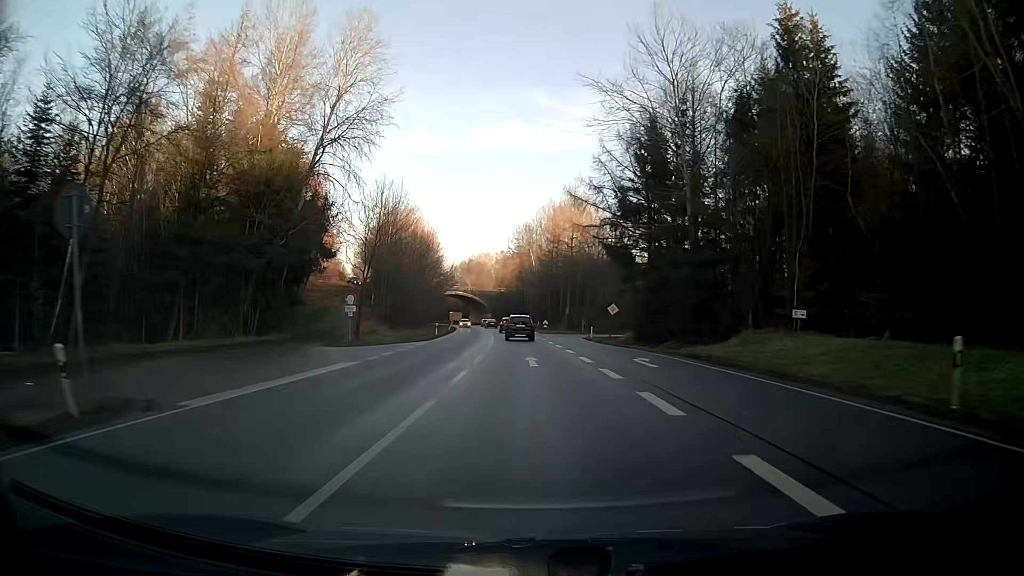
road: primary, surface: asphalt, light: Day
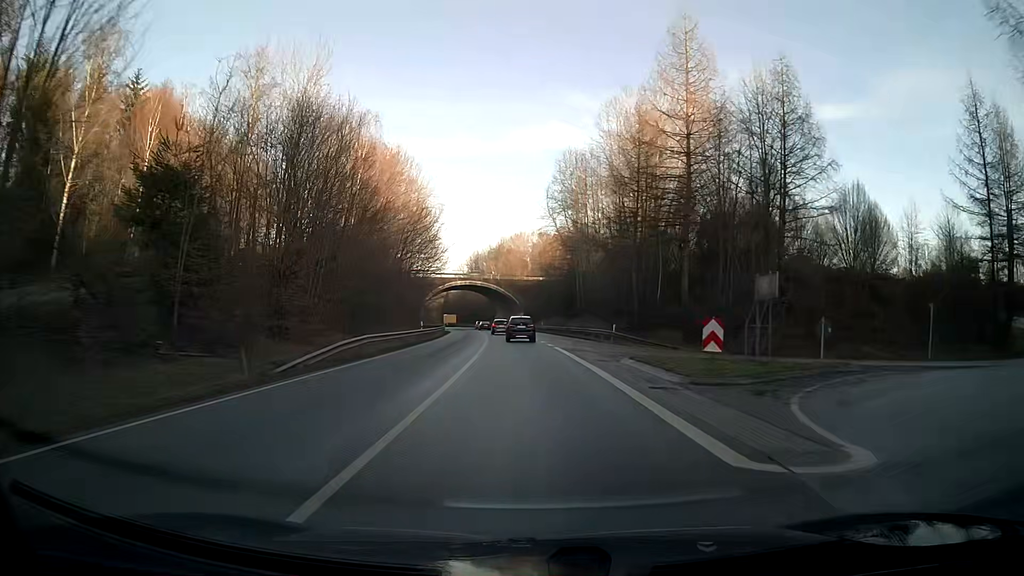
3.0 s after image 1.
(-1.7, +57.3) m; -4°
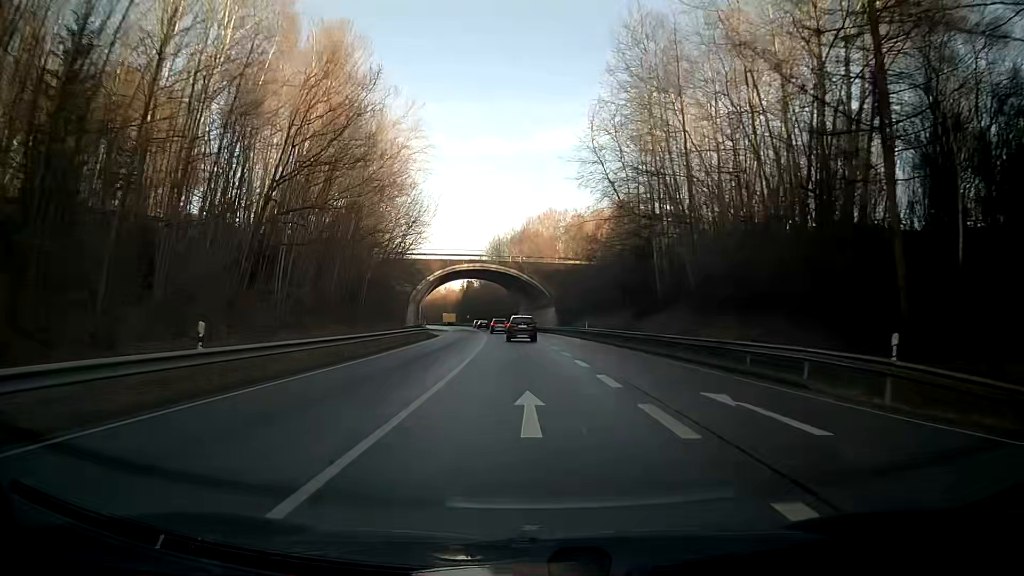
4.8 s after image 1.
(-0.8, +34.8) m; -3°
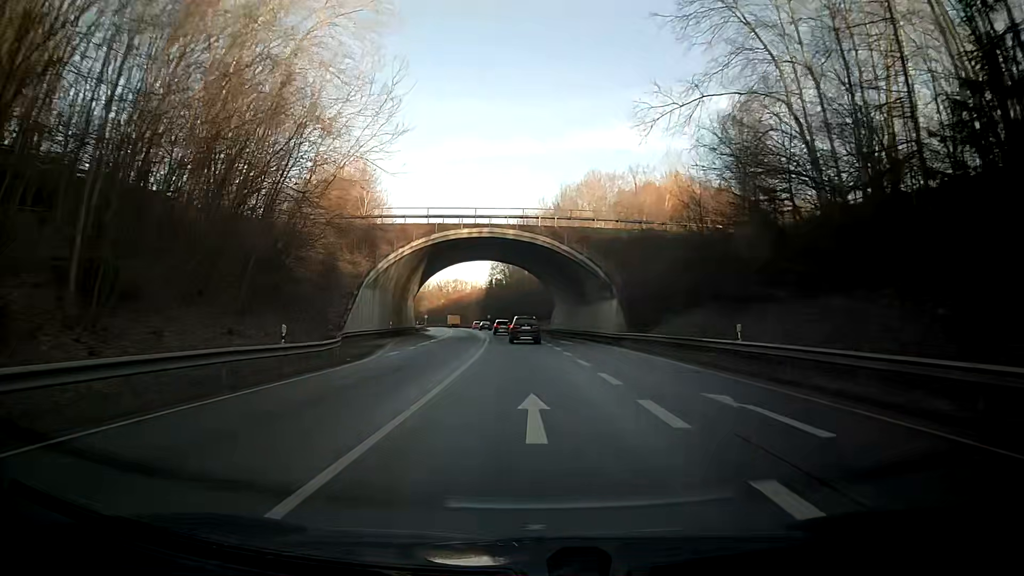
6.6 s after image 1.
(-0.9, +35.3) m; -3°
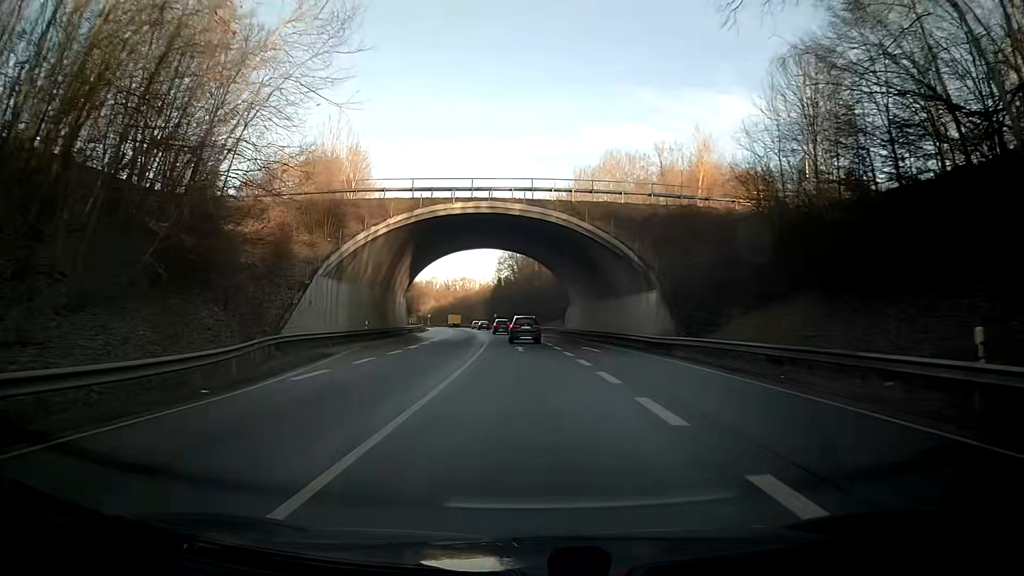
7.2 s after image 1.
(-0.1, +11.9) m; -1°
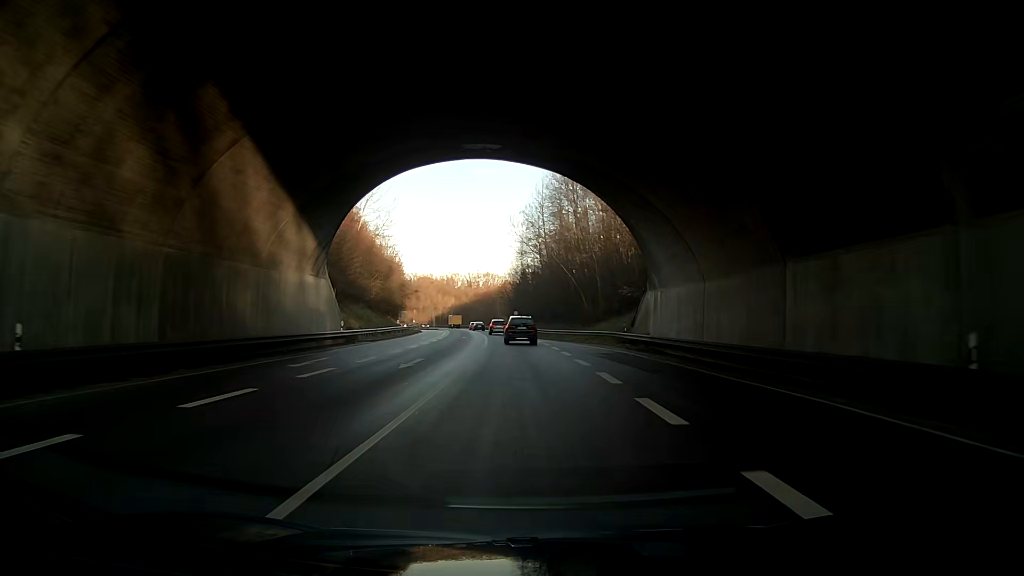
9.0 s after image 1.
(-0.5, +35.8) m; -2°
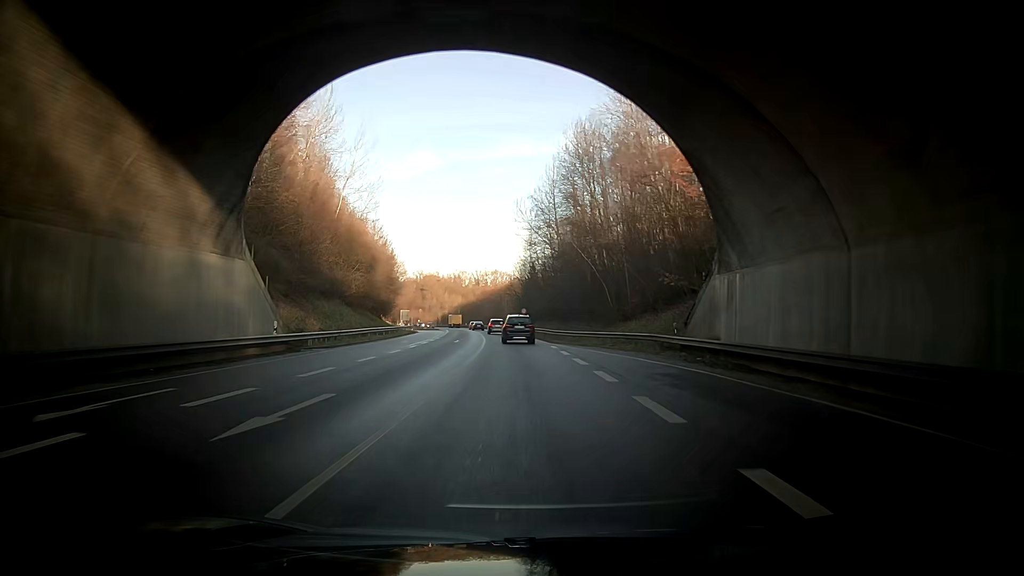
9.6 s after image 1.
(-0.1, +12.0) m; -1°
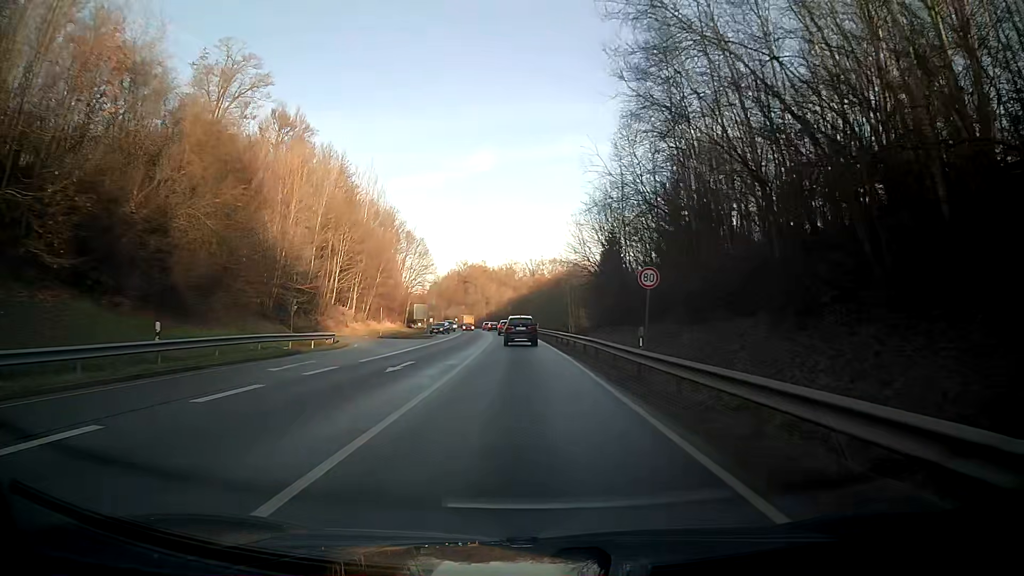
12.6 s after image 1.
(-2.6, +60.1) m; -5°
